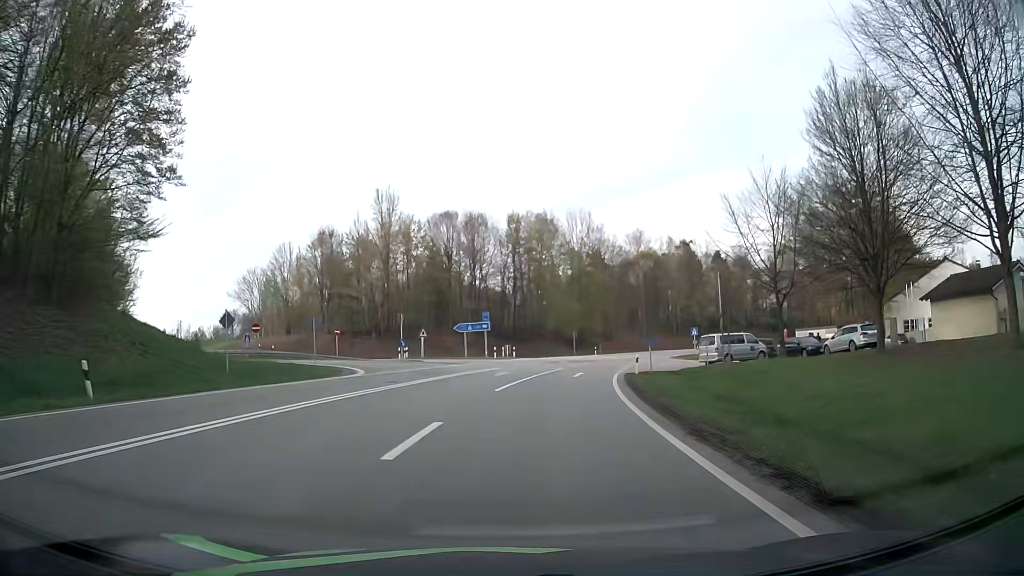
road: primary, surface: asphalt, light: Day
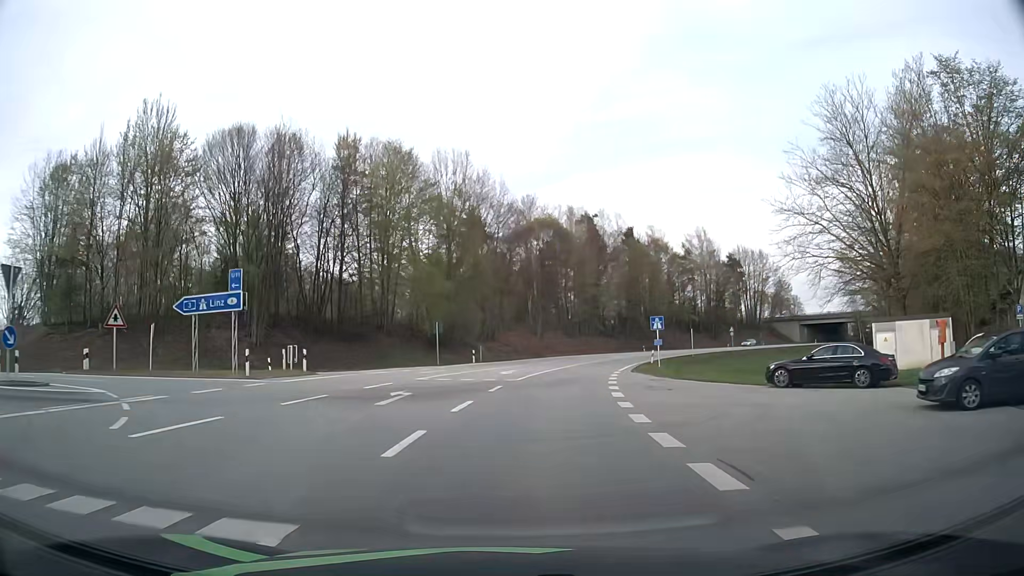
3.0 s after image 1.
(+3.6, +35.8) m; +11°
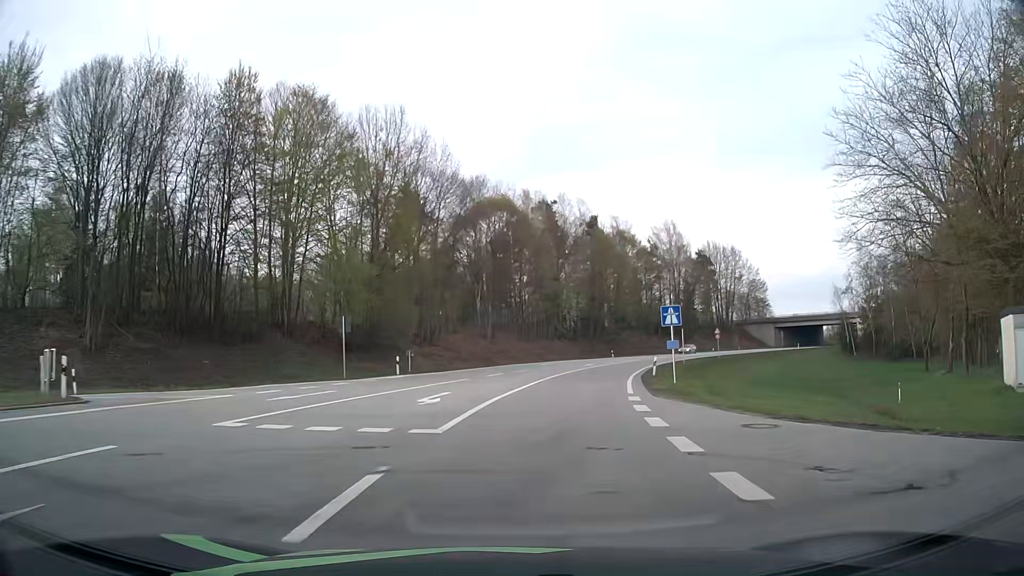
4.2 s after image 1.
(+0.6, +15.4) m; +4°
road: motorway_link
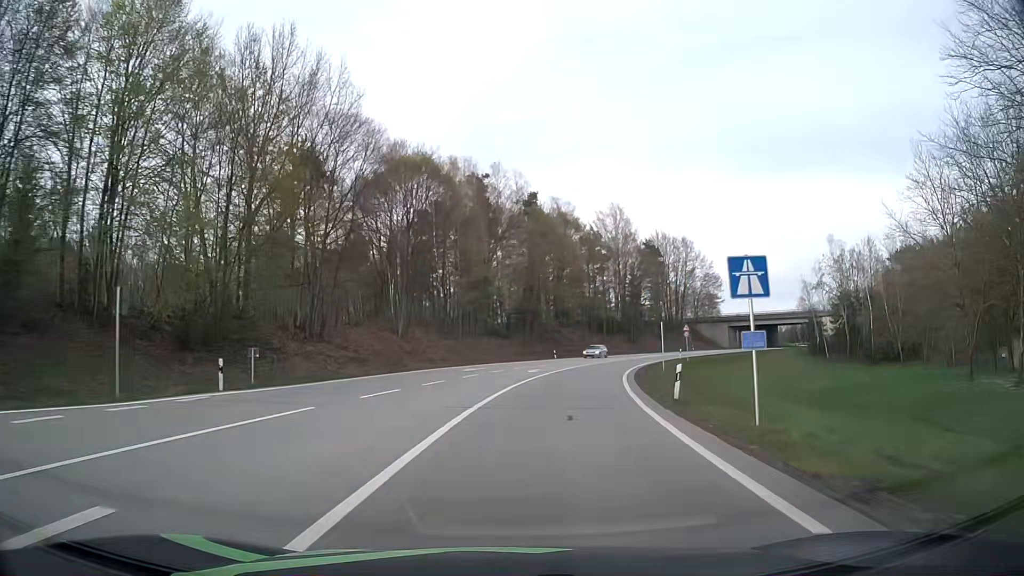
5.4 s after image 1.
(+0.8, +16.1) m; +6°
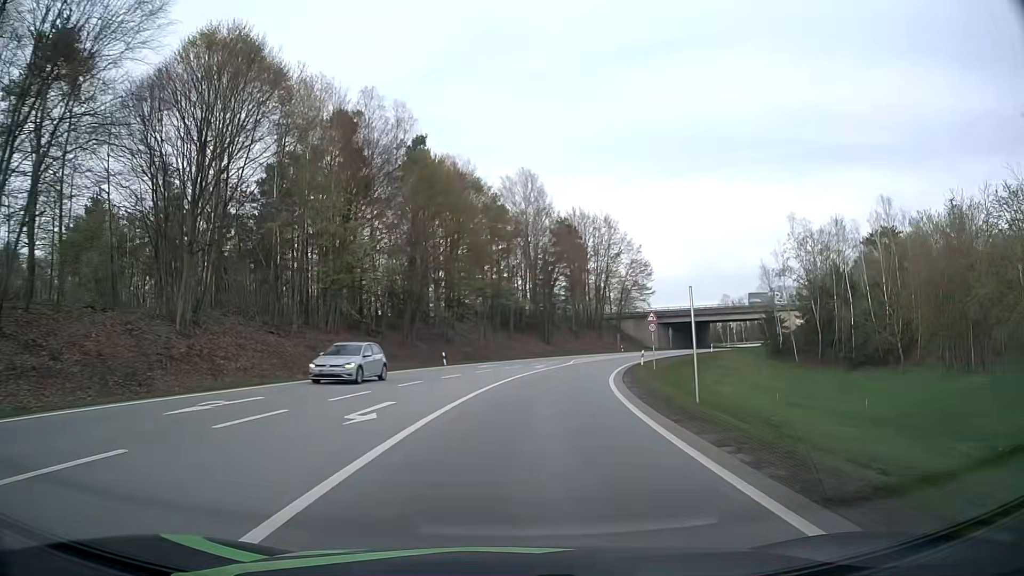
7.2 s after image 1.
(+2.1, +25.1) m; +9°
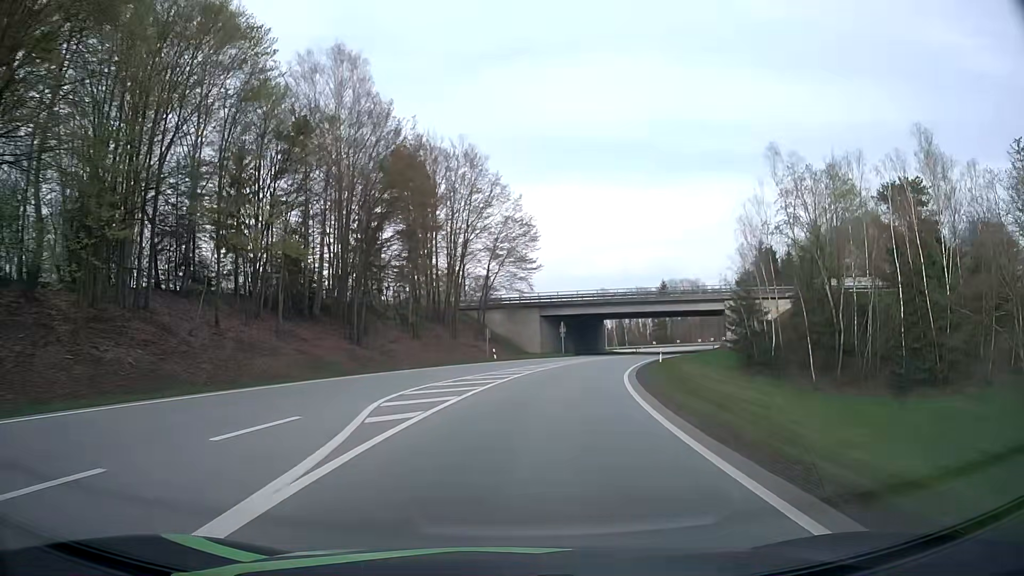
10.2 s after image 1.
(+4.8, +42.2) m; +13°
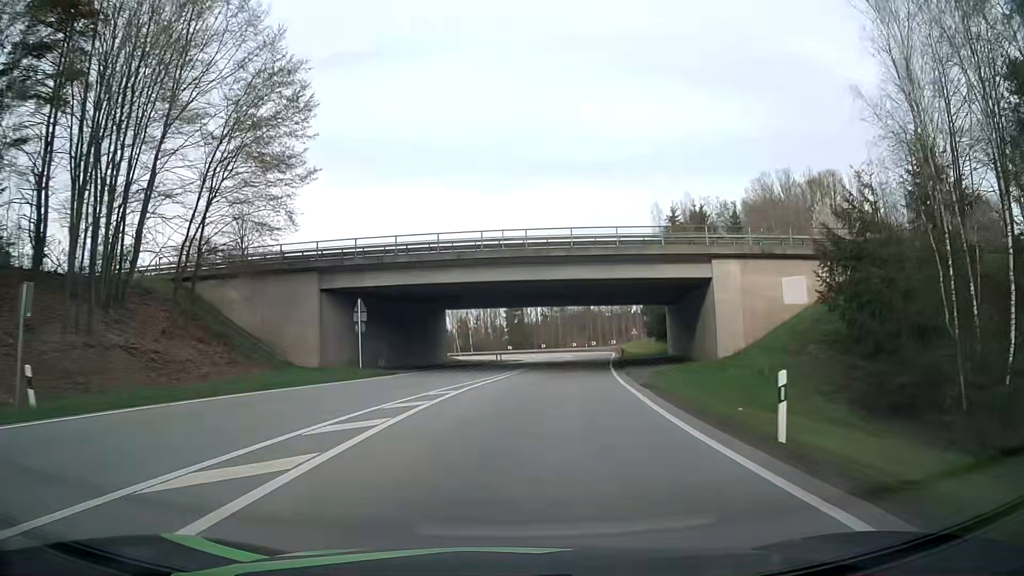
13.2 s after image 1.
(+5.2, +42.5) m; +14°
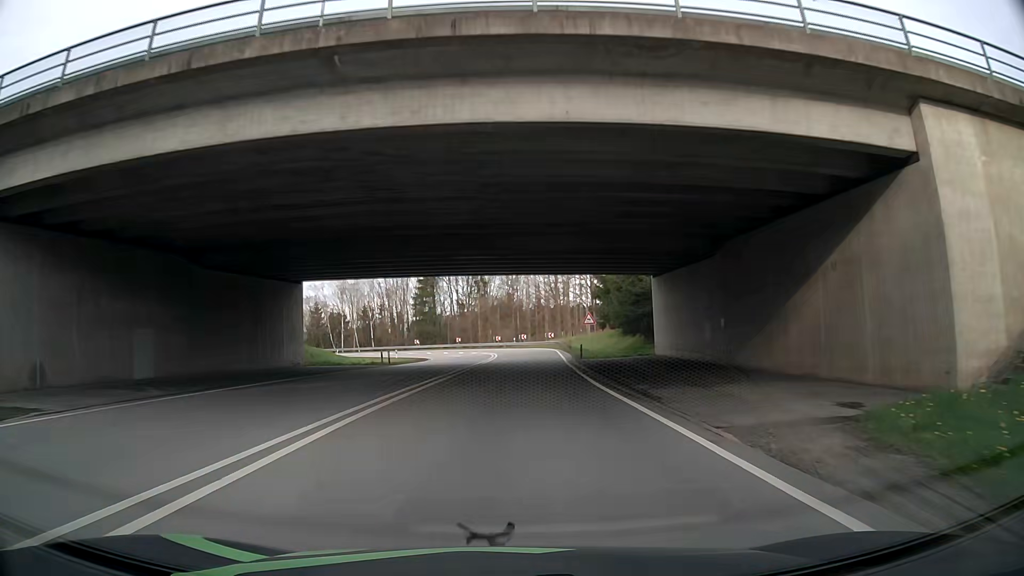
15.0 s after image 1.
(+1.8, +26.2) m; +7°
